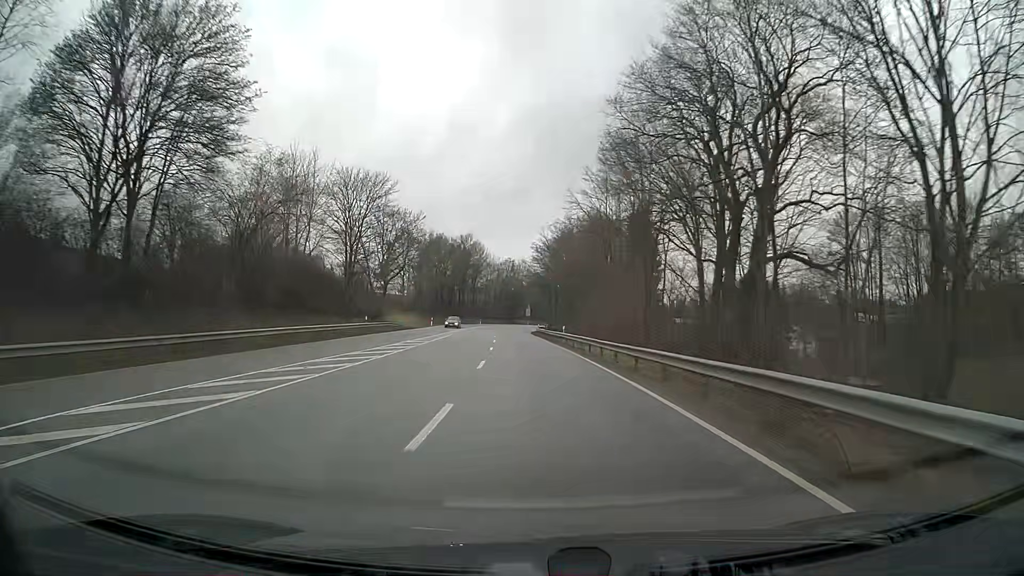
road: primary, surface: asphalt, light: Day
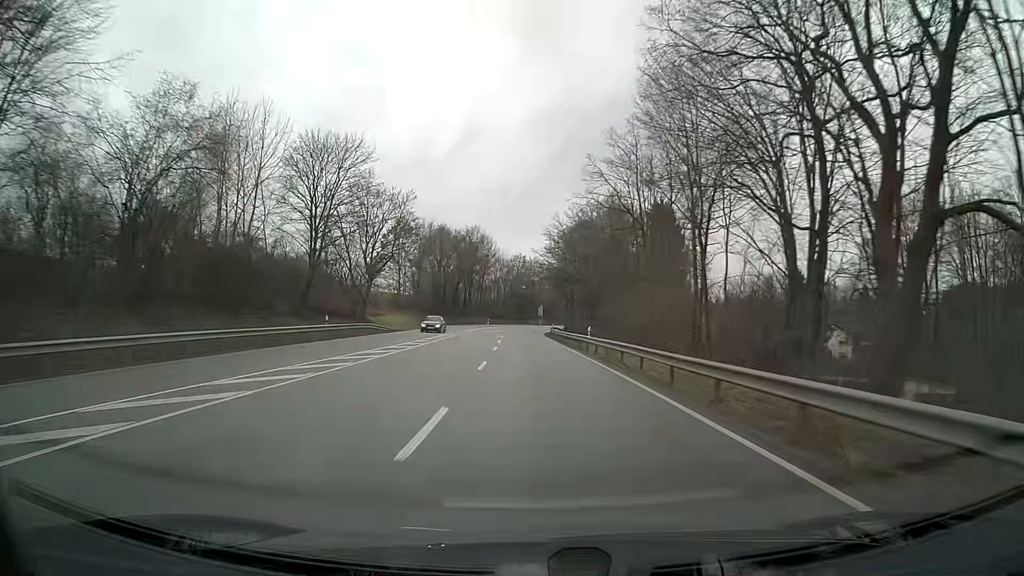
(-0.1, +12.6) m; -1°
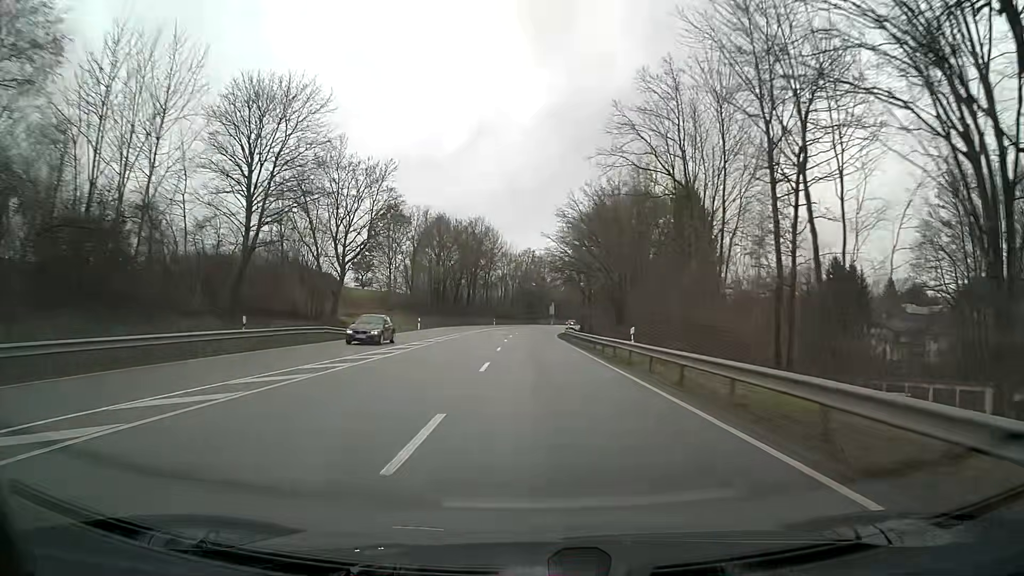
(-0.1, +12.7) m; -1°
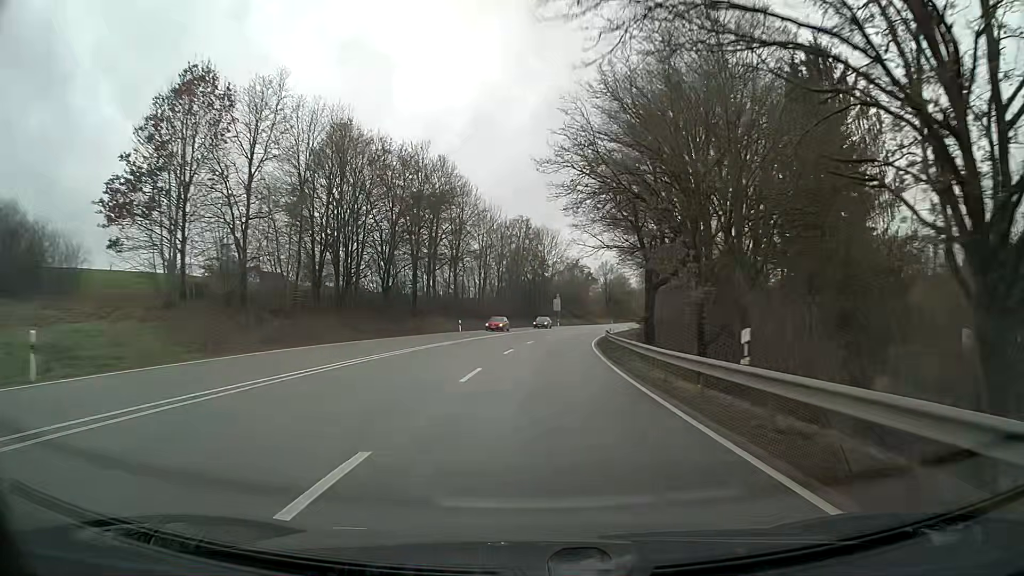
(-0.2, +51.2) m; 0°
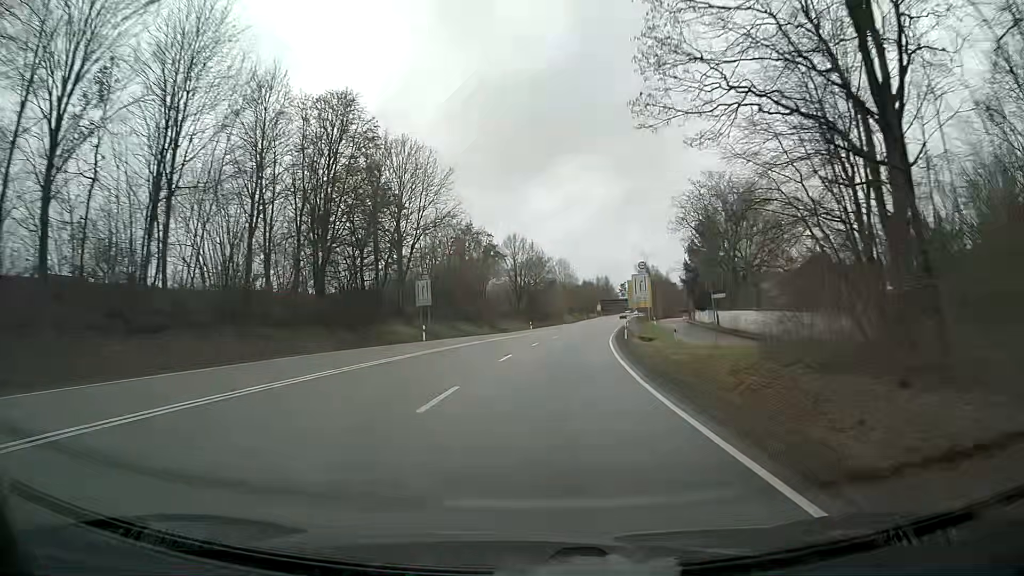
(+4.5, +64.6) m; +9°
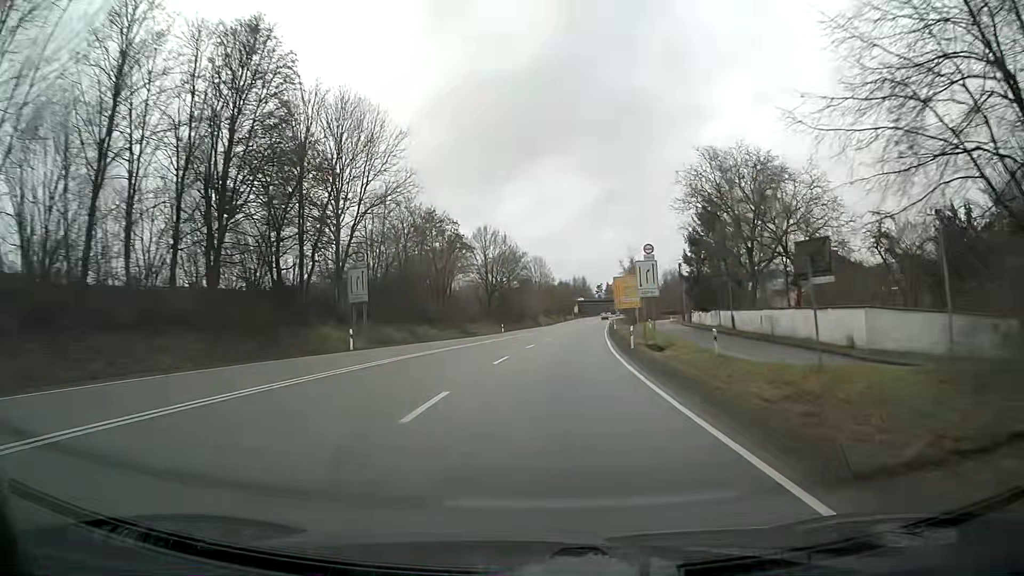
(+0.2, +13.0) m; +2°
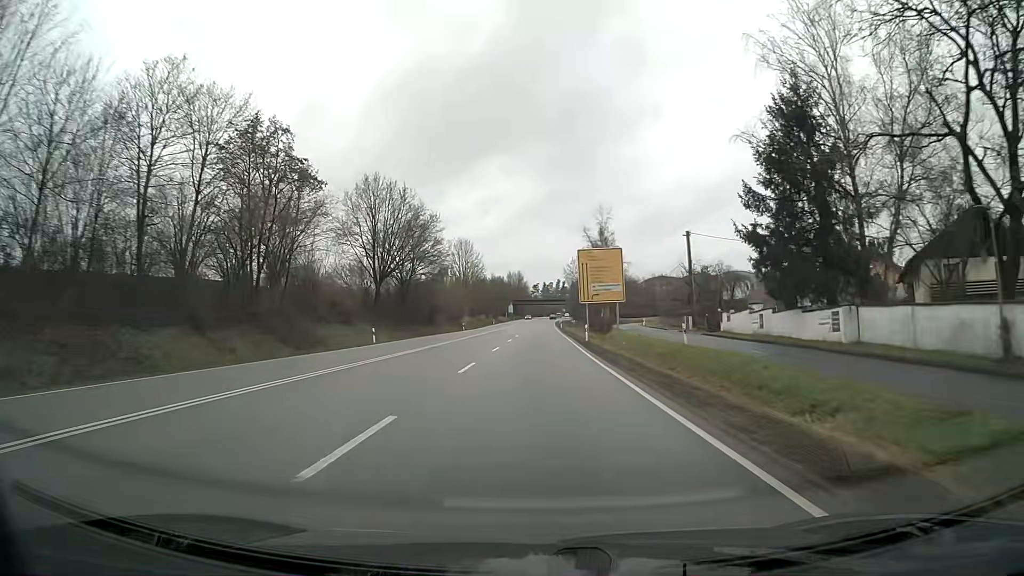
(+1.9, +39.0) m; +5°
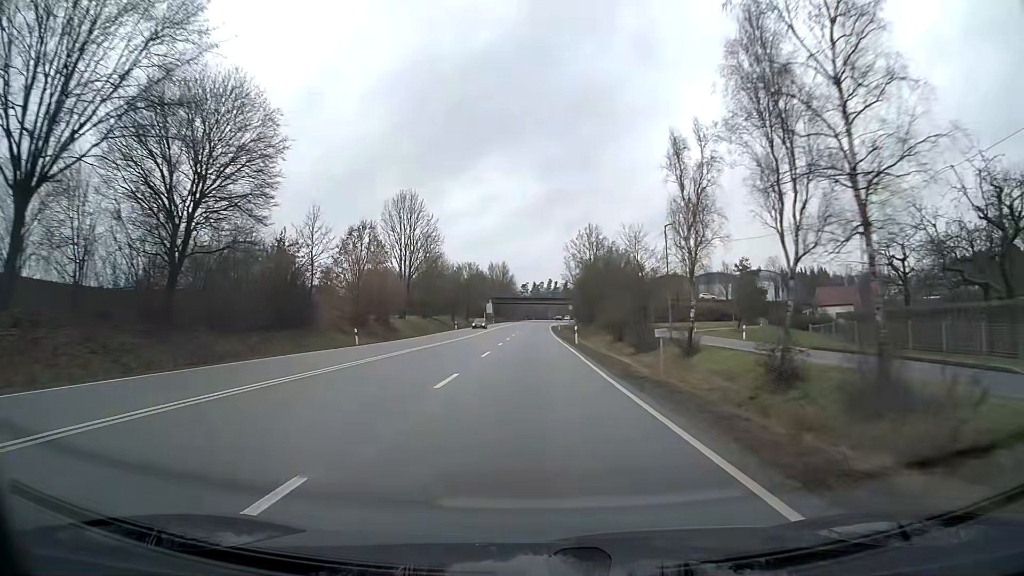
(+0.5, +52.0) m; +1°
